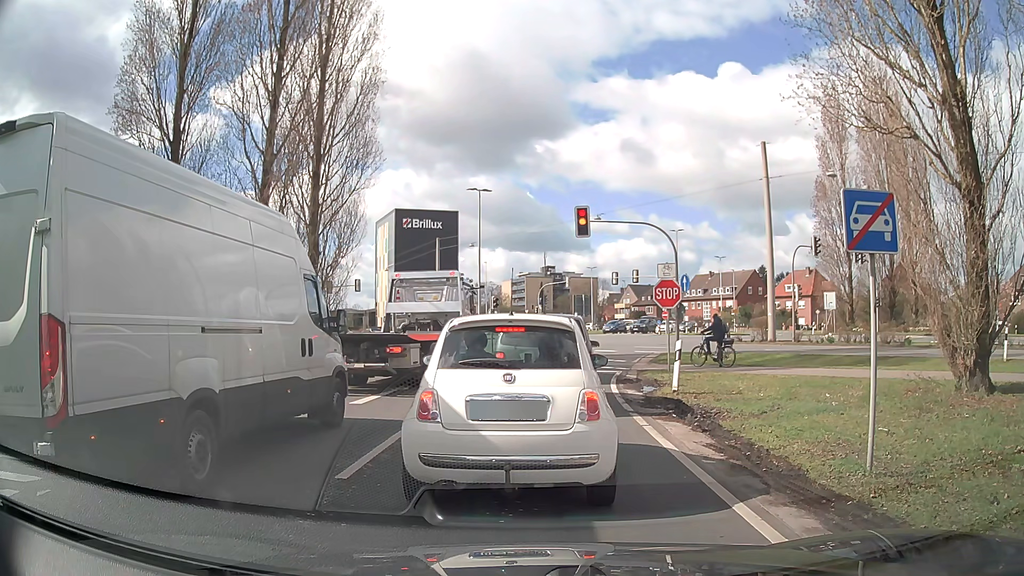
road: trunk_link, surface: asphalt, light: Day
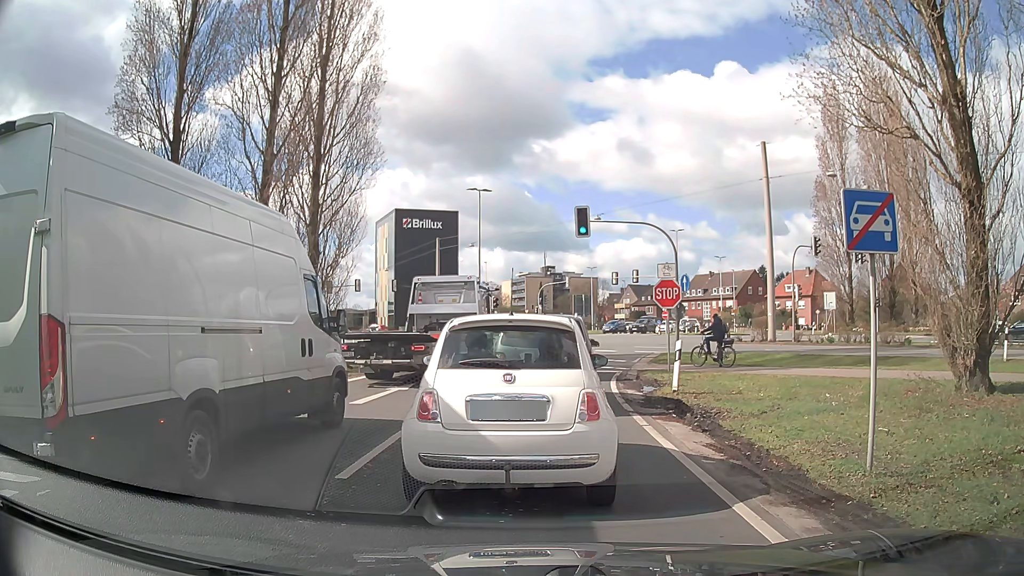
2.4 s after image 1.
(0.0, 0.0) m; 0°
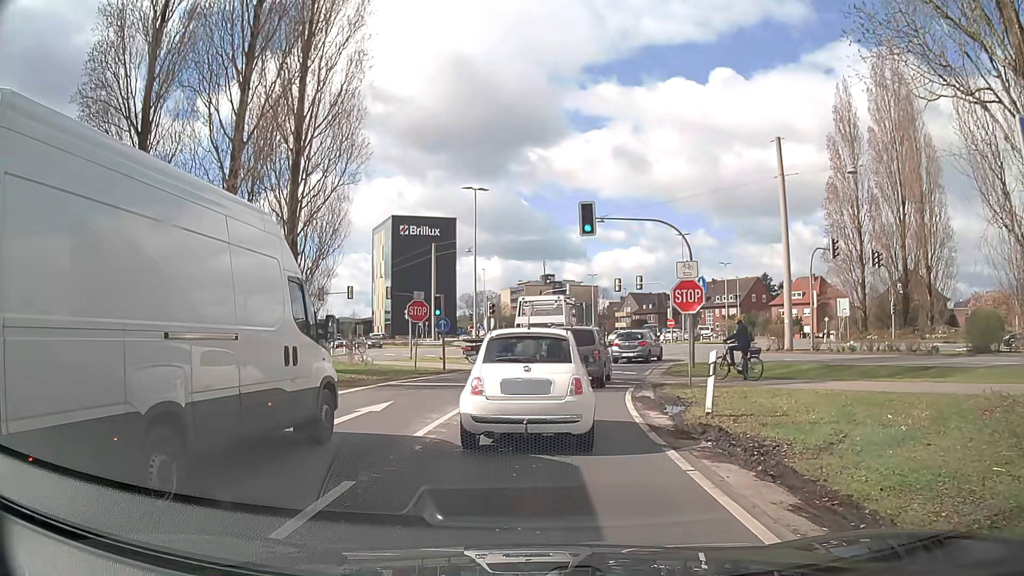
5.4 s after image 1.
(0.0, +3.1) m; -1°
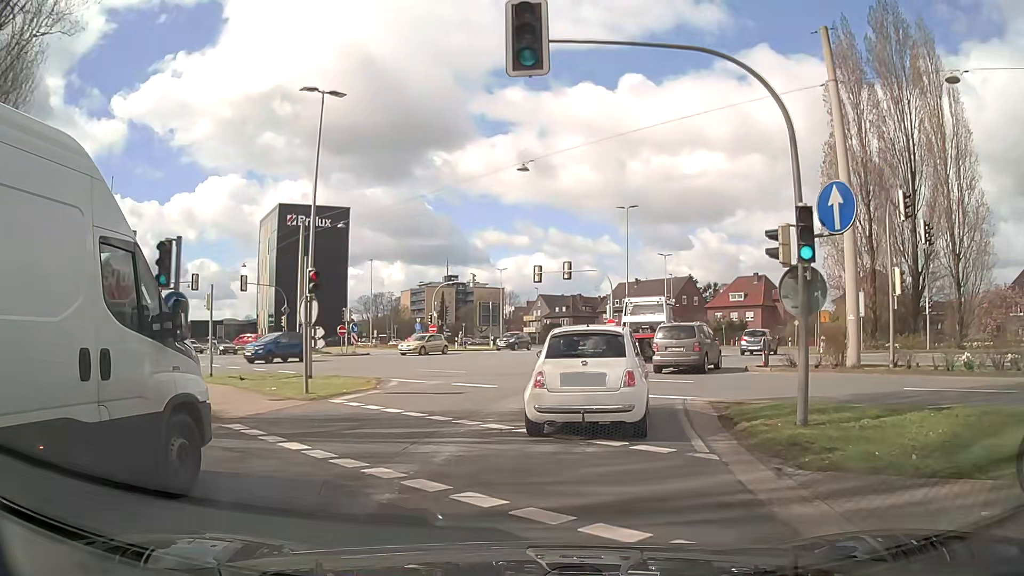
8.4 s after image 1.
(+1.0, +17.1) m; +9°
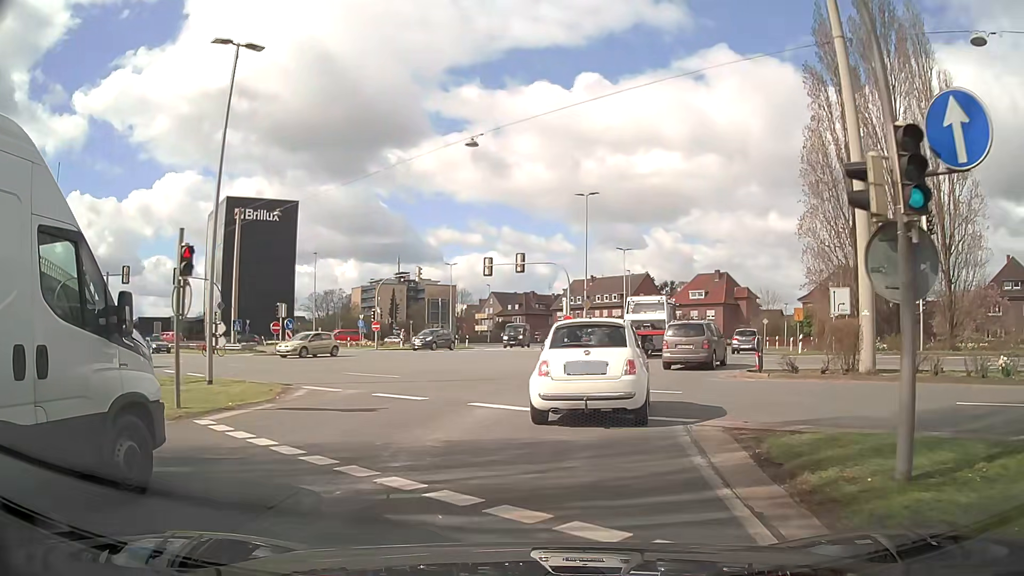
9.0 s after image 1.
(+0.1, +4.1) m; +3°
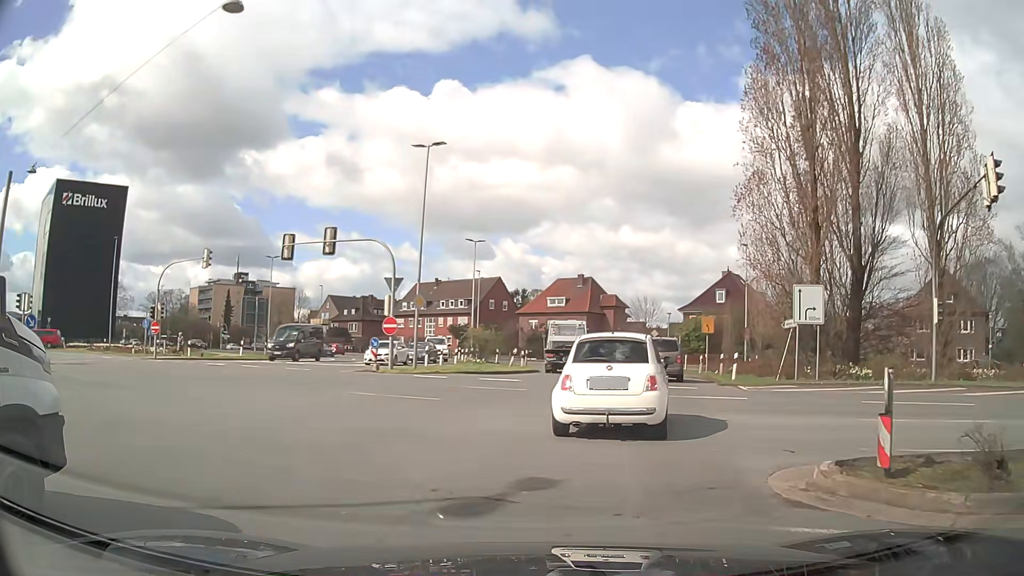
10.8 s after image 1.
(+1.6, +13.7) m; +13°
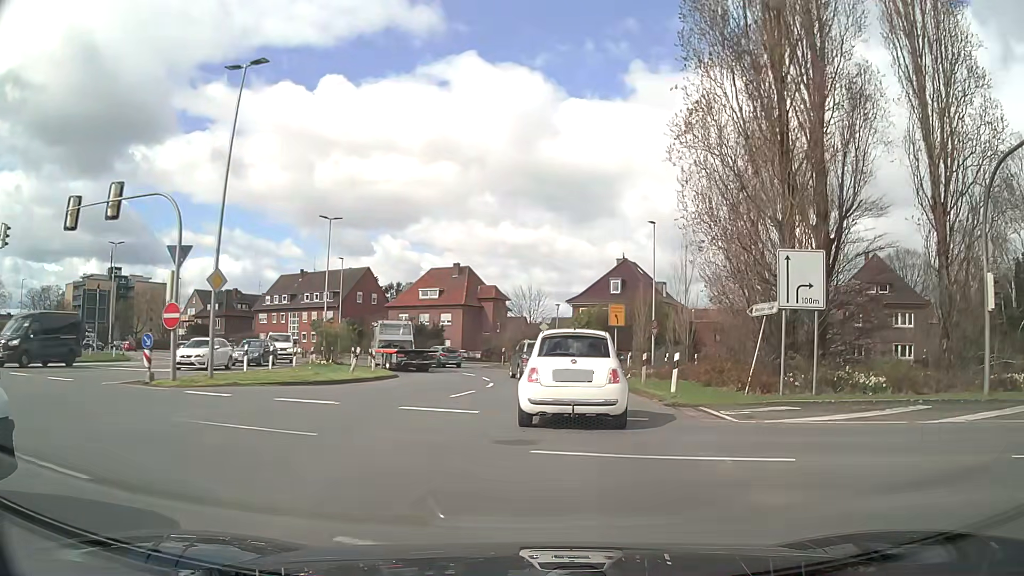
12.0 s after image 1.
(+0.9, +9.5) m; +10°
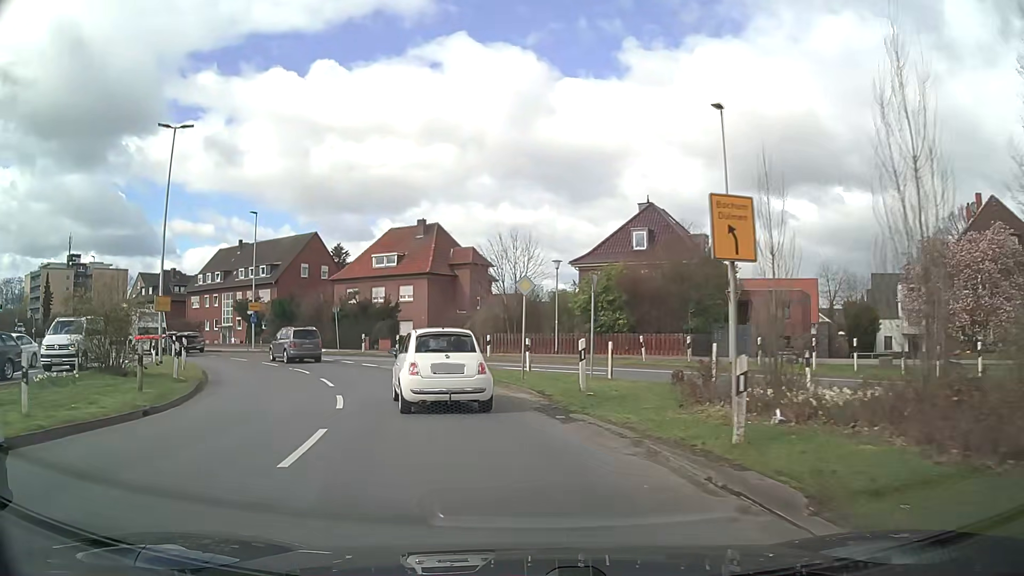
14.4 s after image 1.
(+1.4, +21.6) m; +2°
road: secondary
(-1, +10) (-3, +20) (-8, +29) (-14, +36) (-21, +43) (-30, +49) (-38, +53) (-47, +58) (-56, +63) (-65, +68) m
